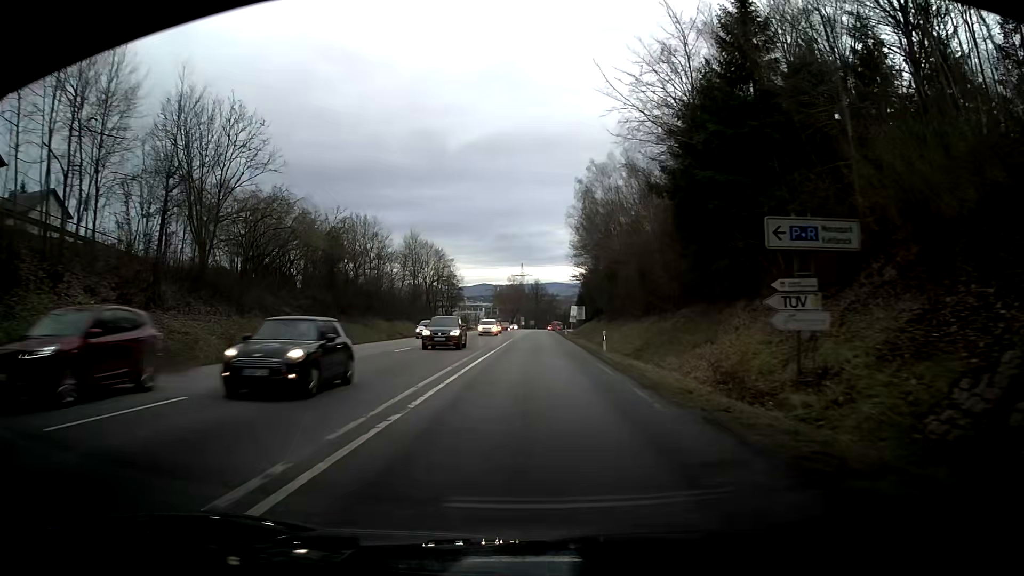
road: secondary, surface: asphalt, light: Day
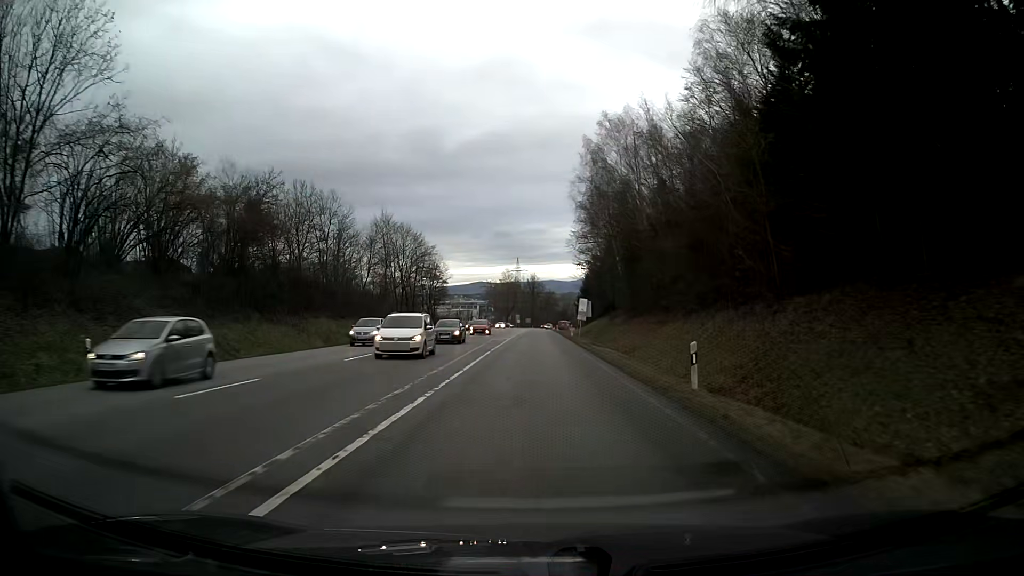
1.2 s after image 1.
(+0.1, +18.8) m; 0°
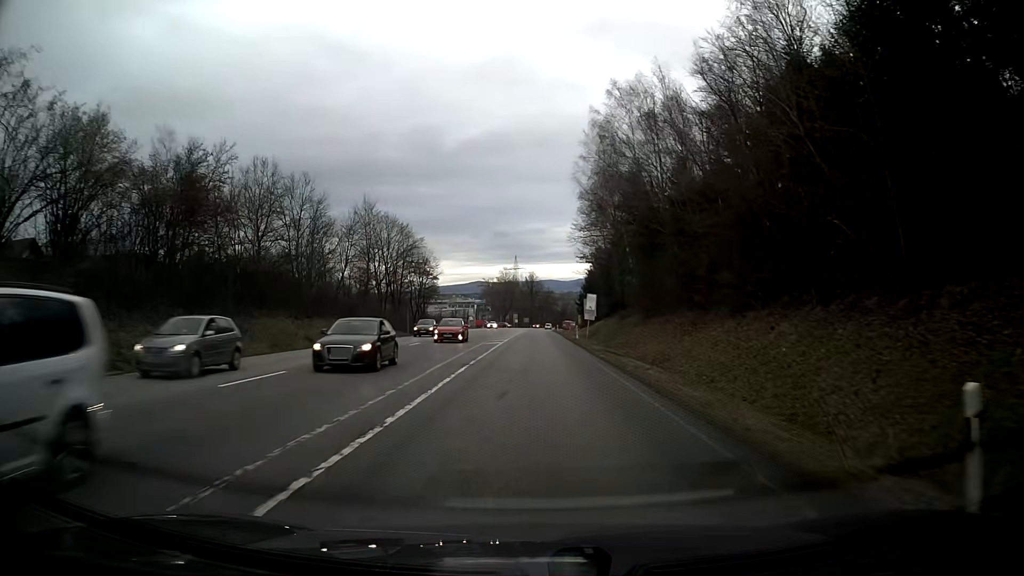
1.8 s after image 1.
(0.0, +9.4) m; 0°
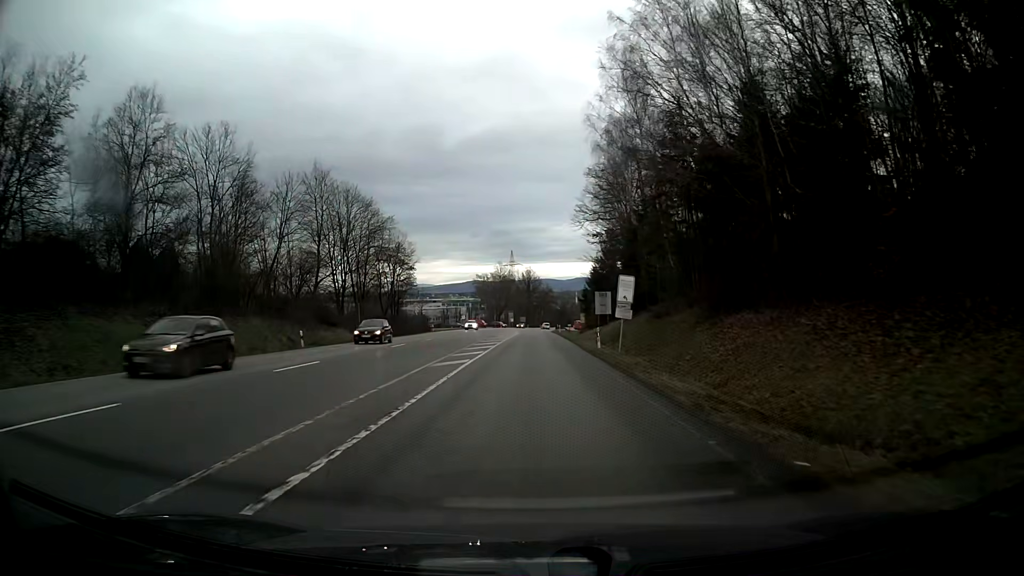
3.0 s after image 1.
(0.0, +18.8) m; 0°
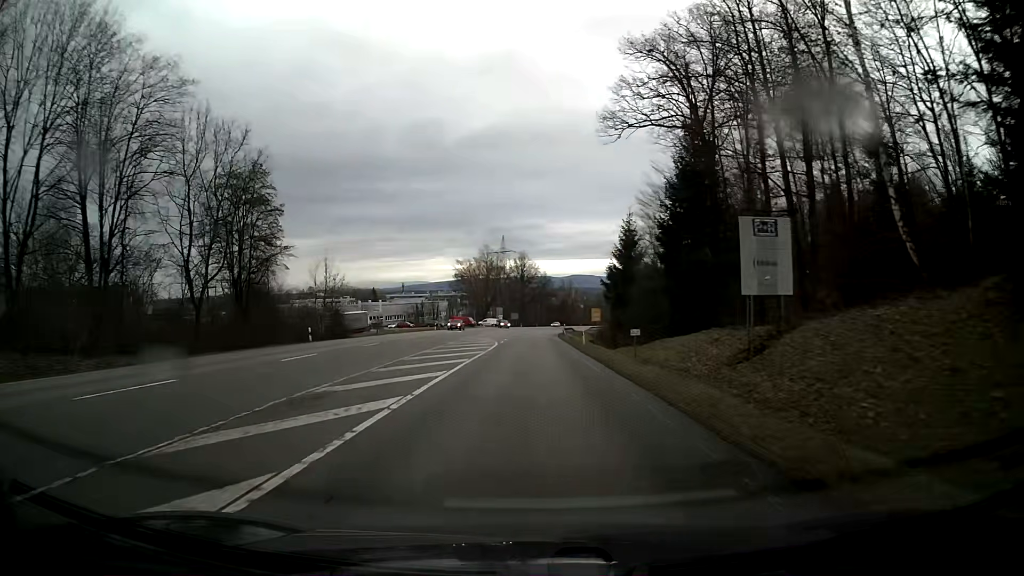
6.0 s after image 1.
(0.0, +47.2) m; 0°
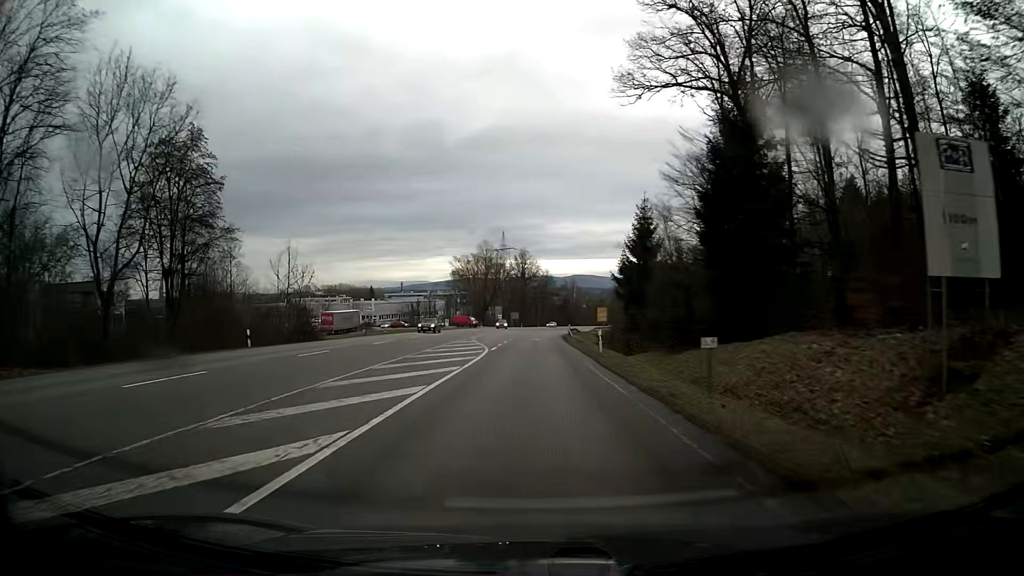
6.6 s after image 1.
(0.0, +9.3) m; 0°
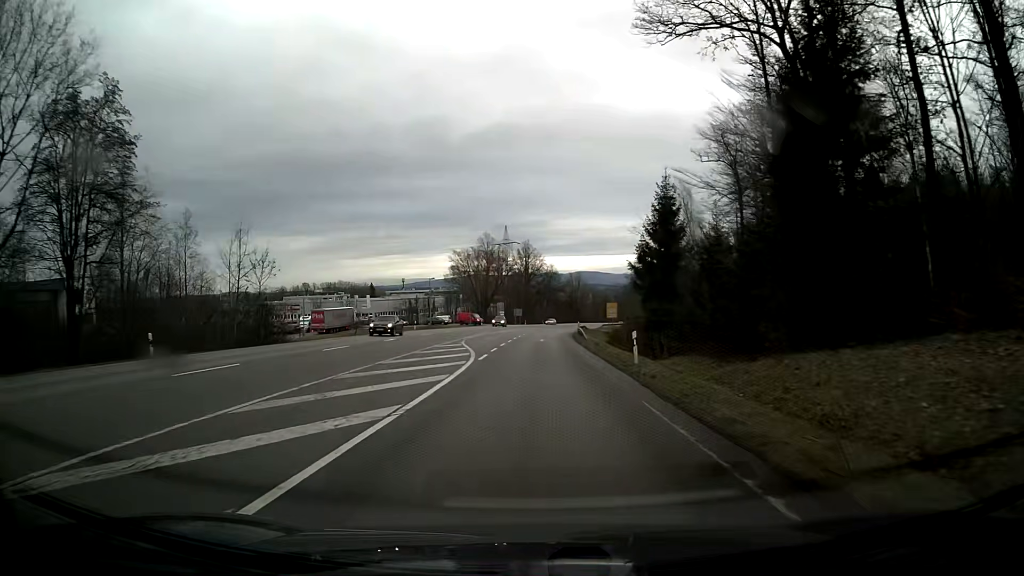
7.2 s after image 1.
(0.0, +9.2) m; -1°
